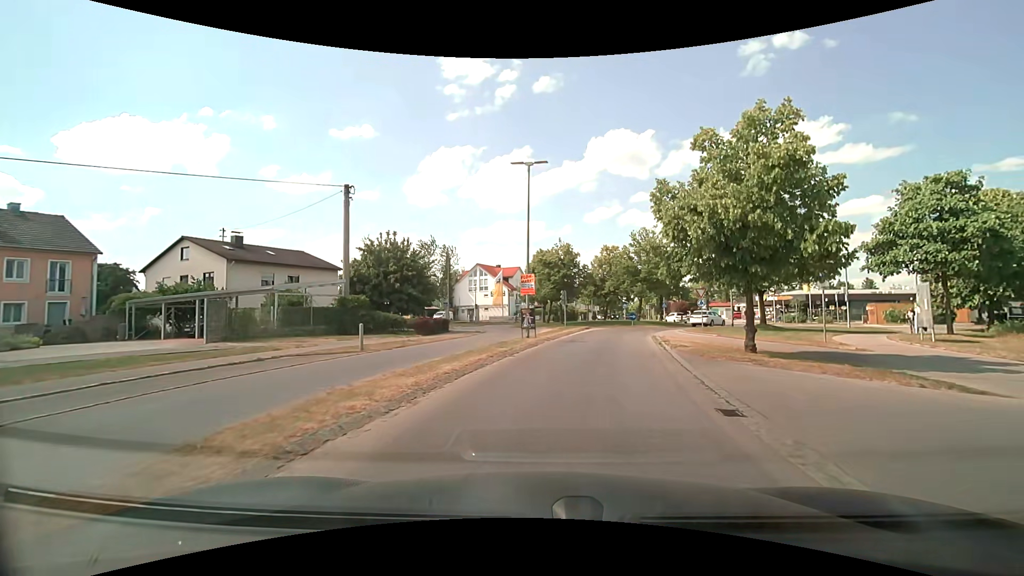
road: tertiary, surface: asphalt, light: Day
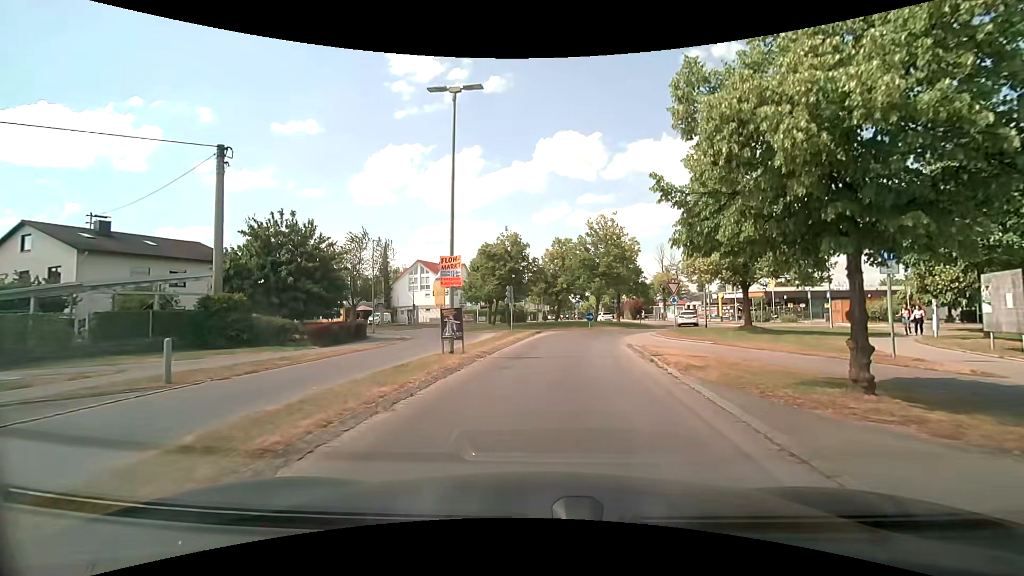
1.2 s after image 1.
(+0.5, +7.3) m; +7°
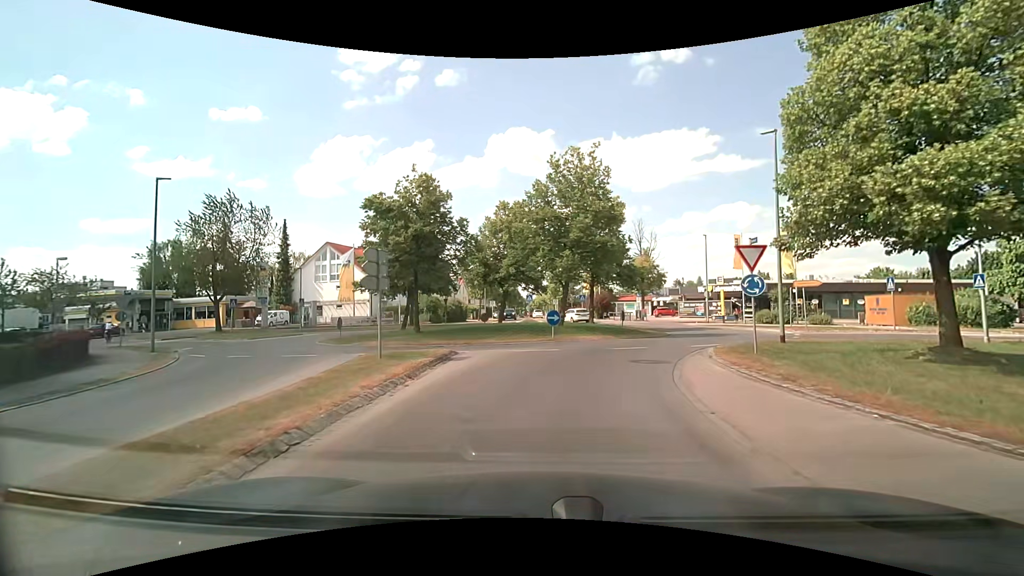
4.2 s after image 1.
(+0.9, +17.9) m; +6°
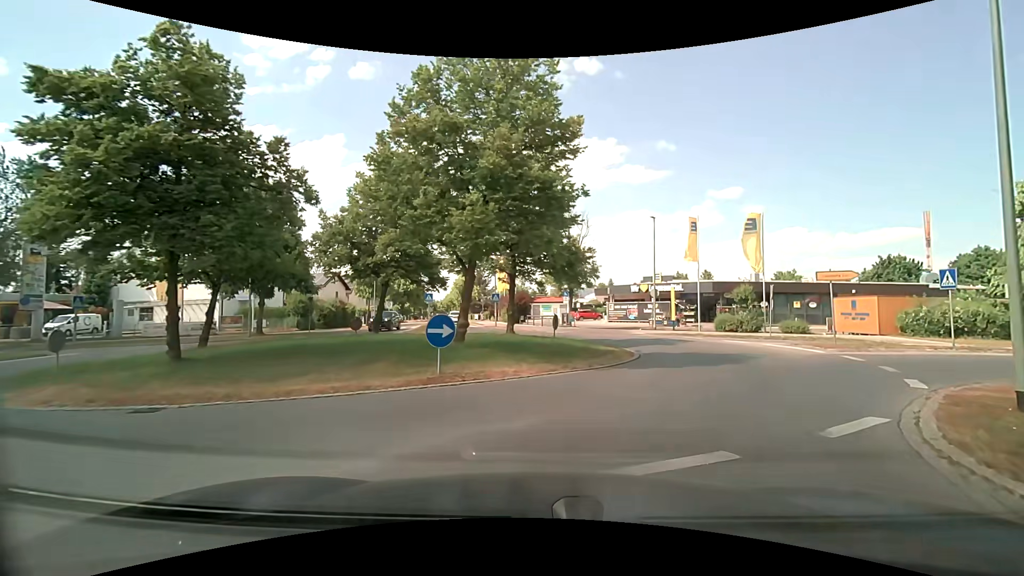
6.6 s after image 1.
(+0.4, +12.1) m; +10°
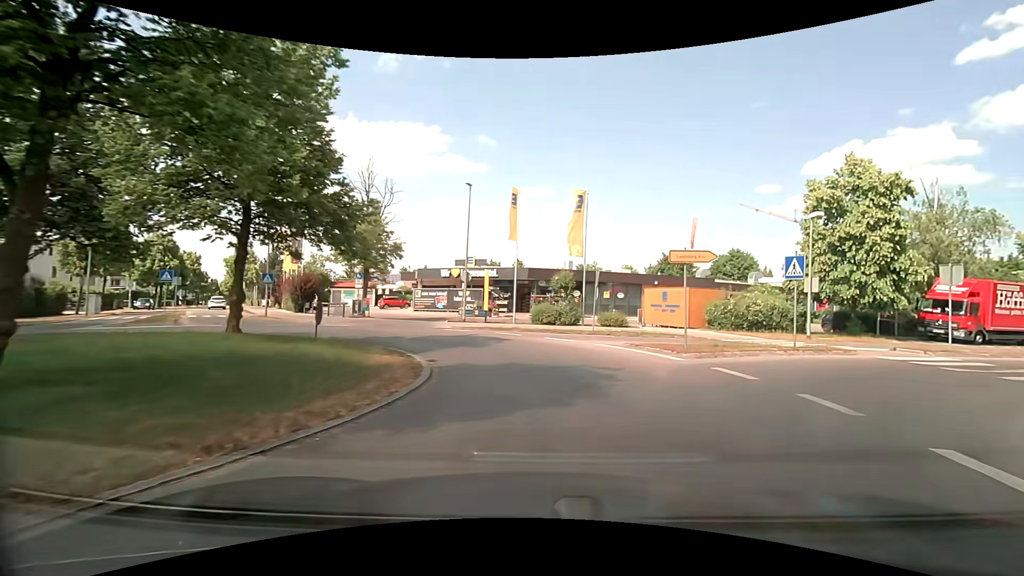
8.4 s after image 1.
(+1.1, +7.3) m; +21°
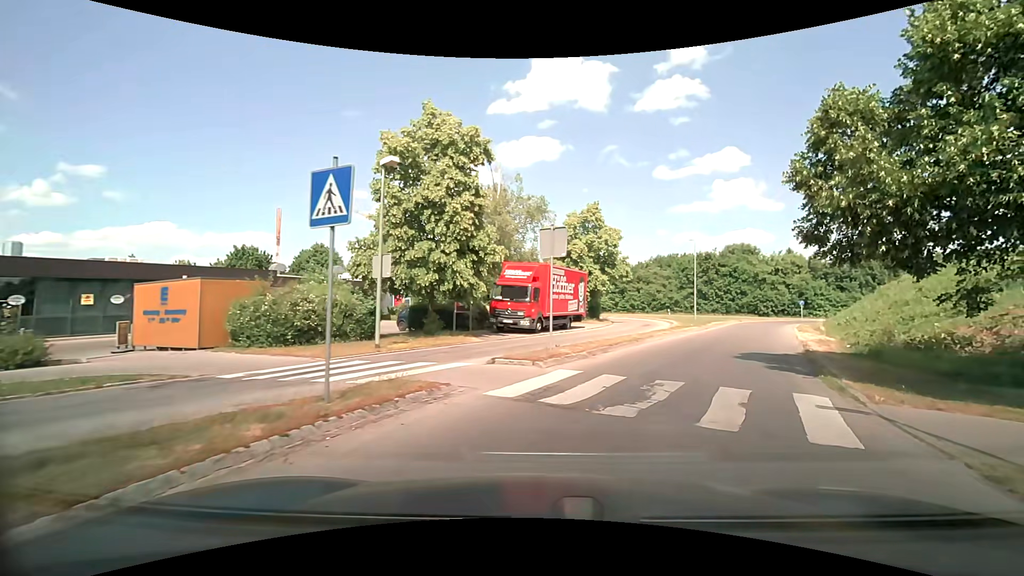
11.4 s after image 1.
(+4.3, +11.0) m; +43°
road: secondary_link
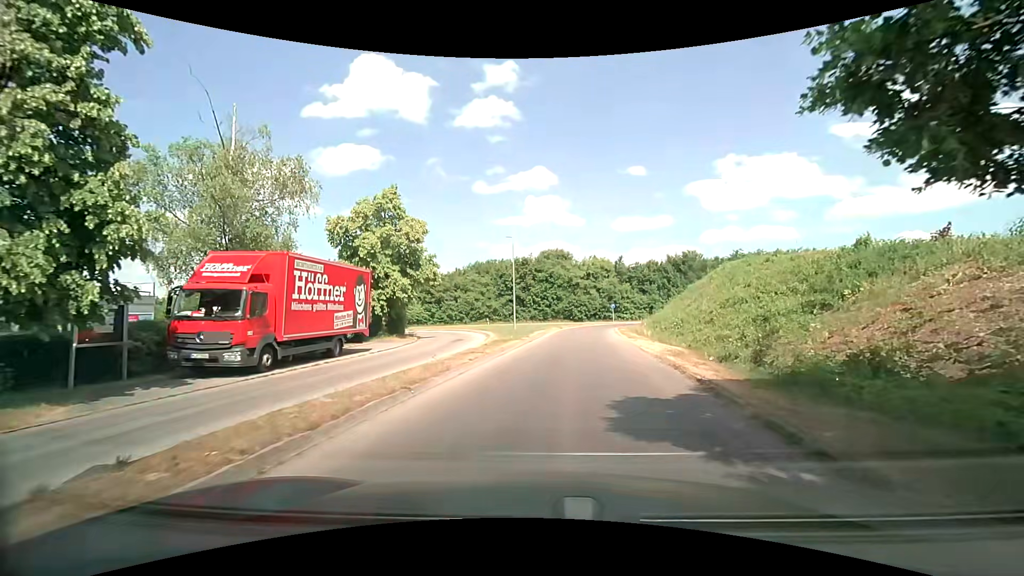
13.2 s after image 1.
(+2.1, +9.5) m; +20°
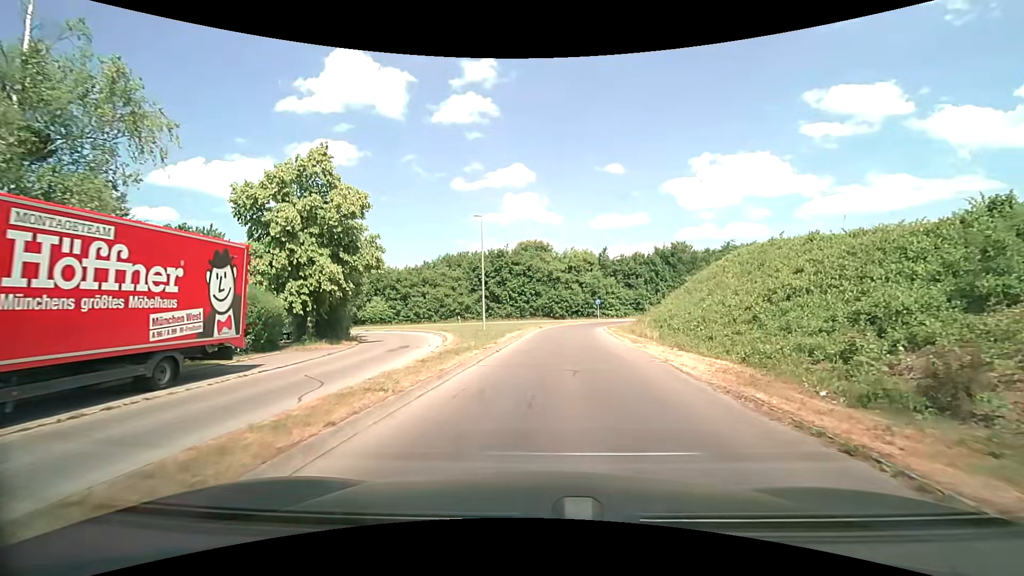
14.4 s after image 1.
(+0.2, +8.0) m; +2°
